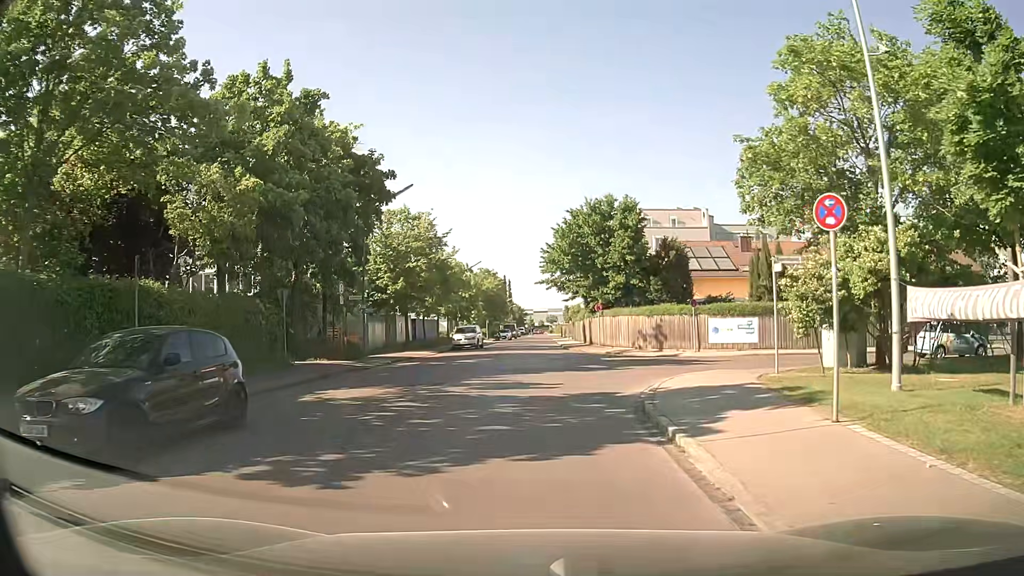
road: residential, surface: asphalt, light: Day
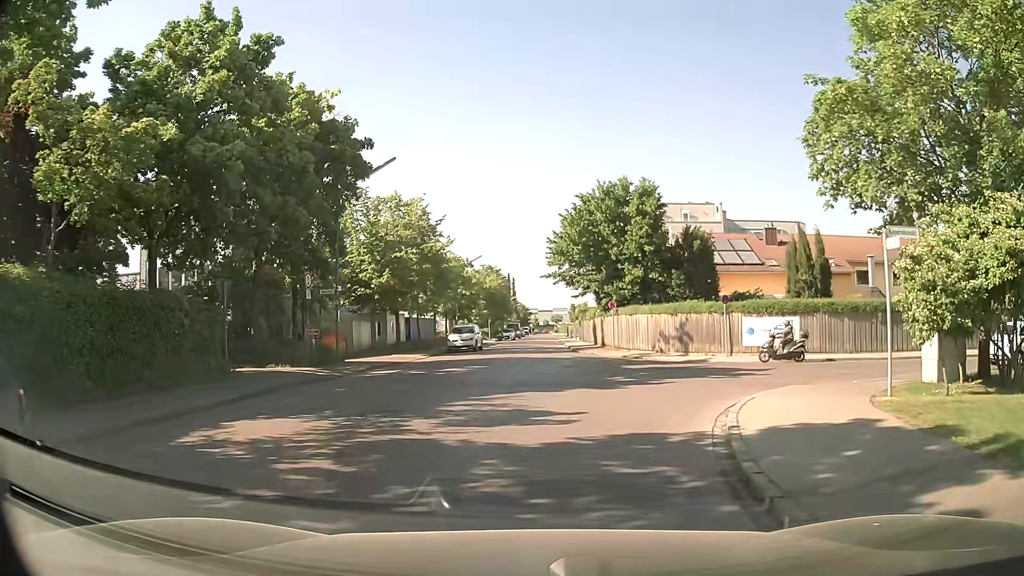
(0.0, +4.8) m; 0°
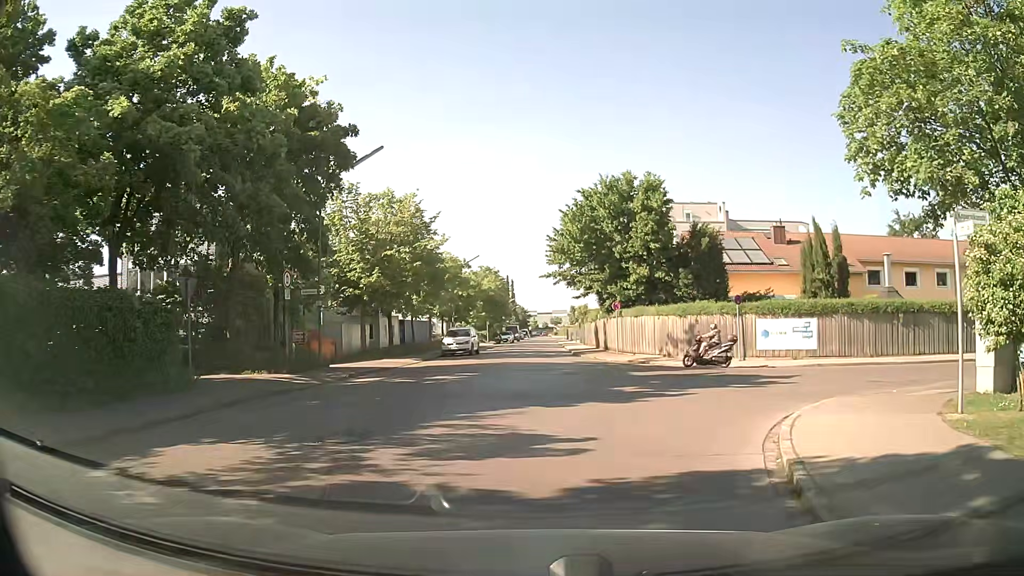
(0.0, +2.0) m; -1°
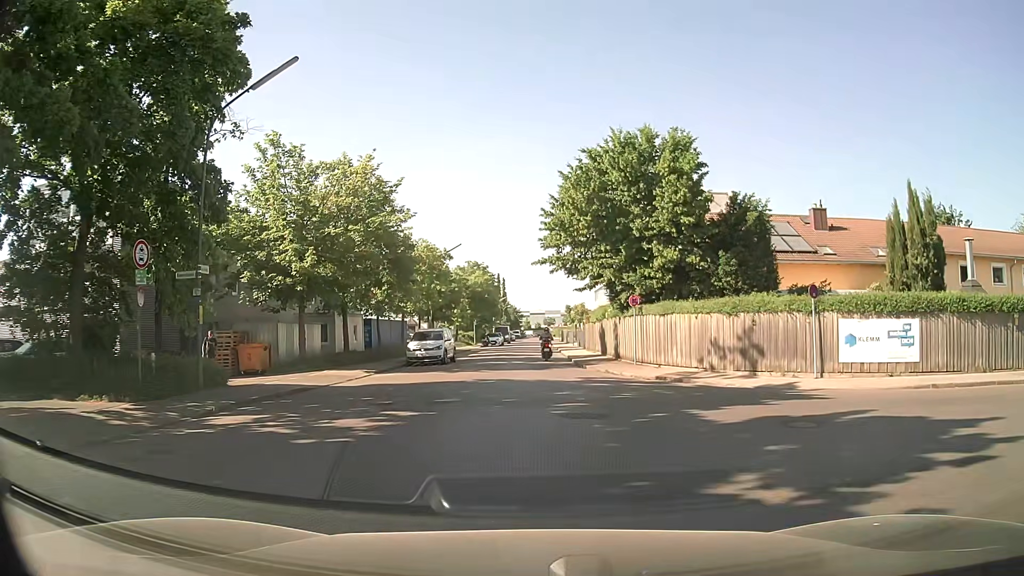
(+0.1, +8.3) m; +1°
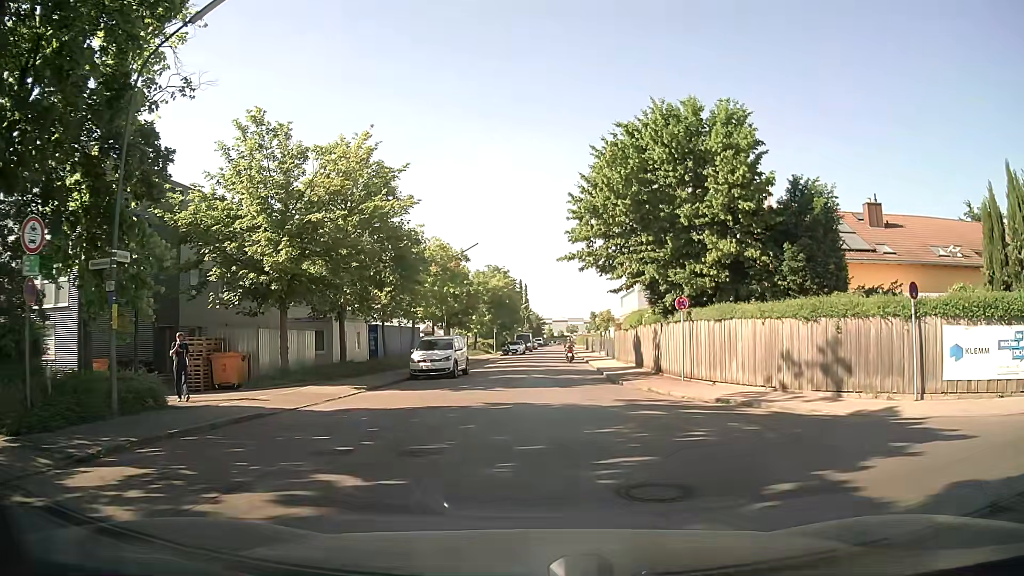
(-0.1, +4.6) m; -1°
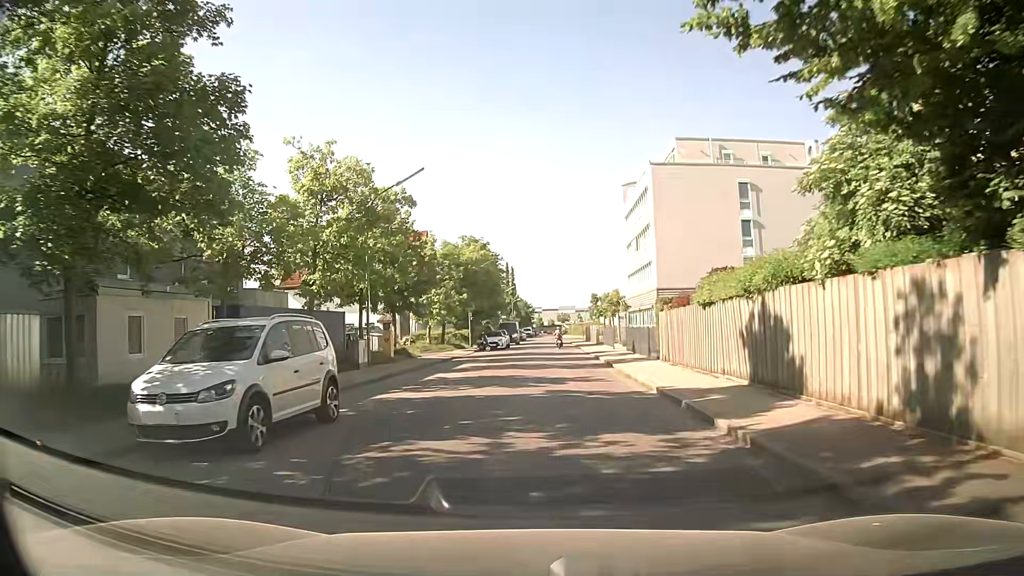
(-0.3, +18.9) m; 0°
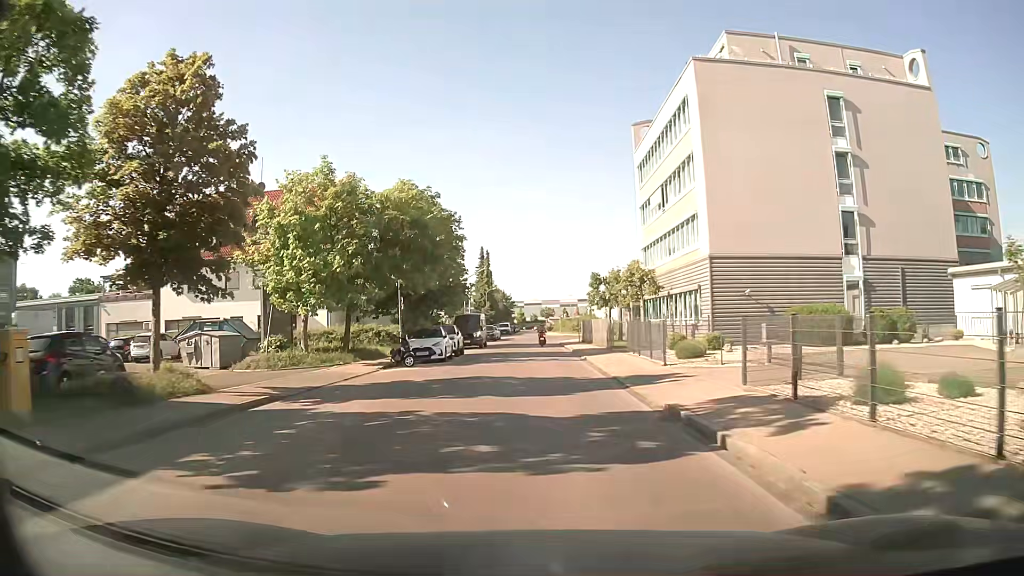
(+0.4, +23.6) m; 0°
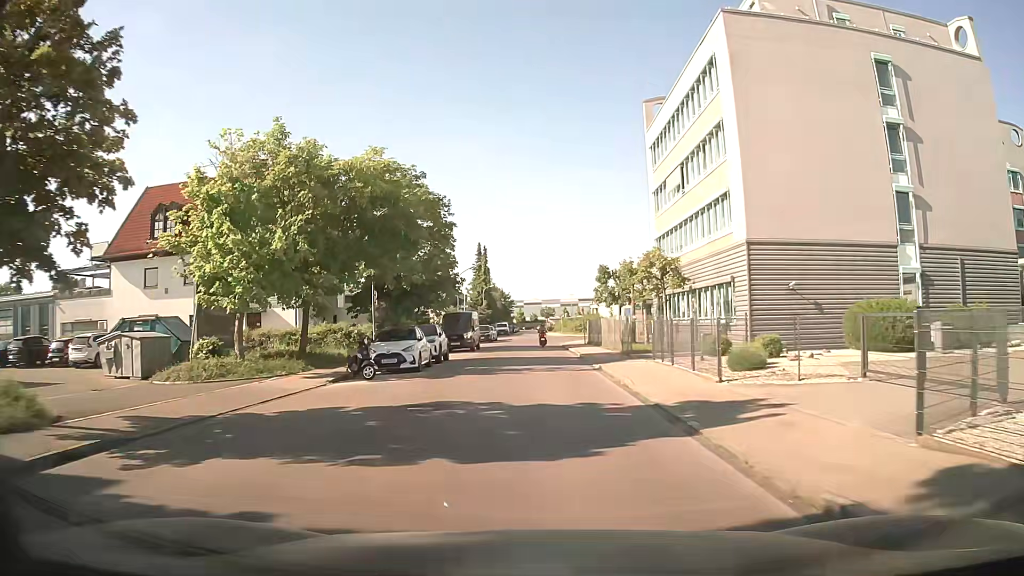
(0.0, +6.2) m; +1°
(0, +10) (0, +20) (0, +30) (0, +40) (0, +50) (0, +60) (0, +70) (0, +80) (0, +90) (-1, +100) m
